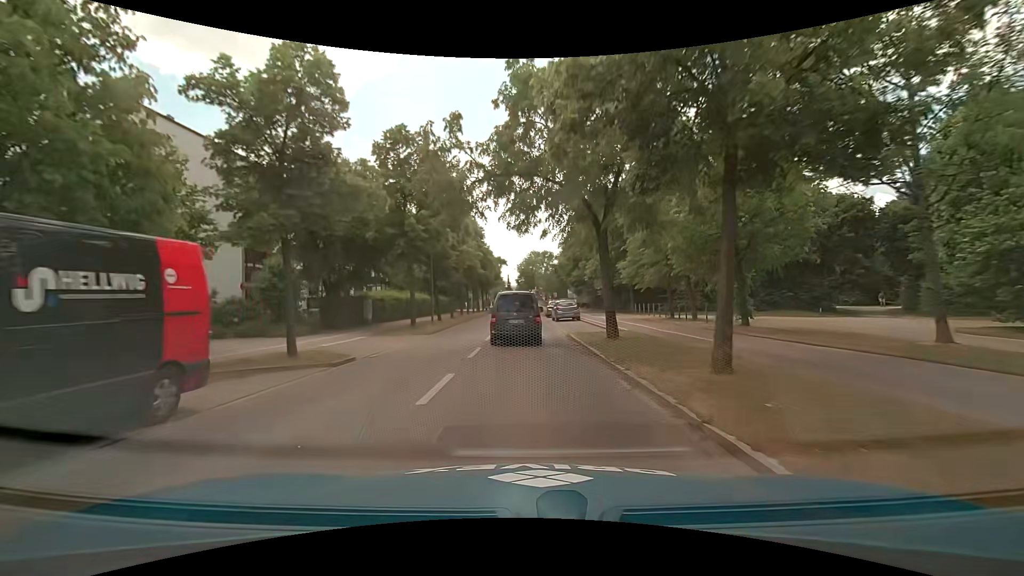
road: secondary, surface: asphalt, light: Day
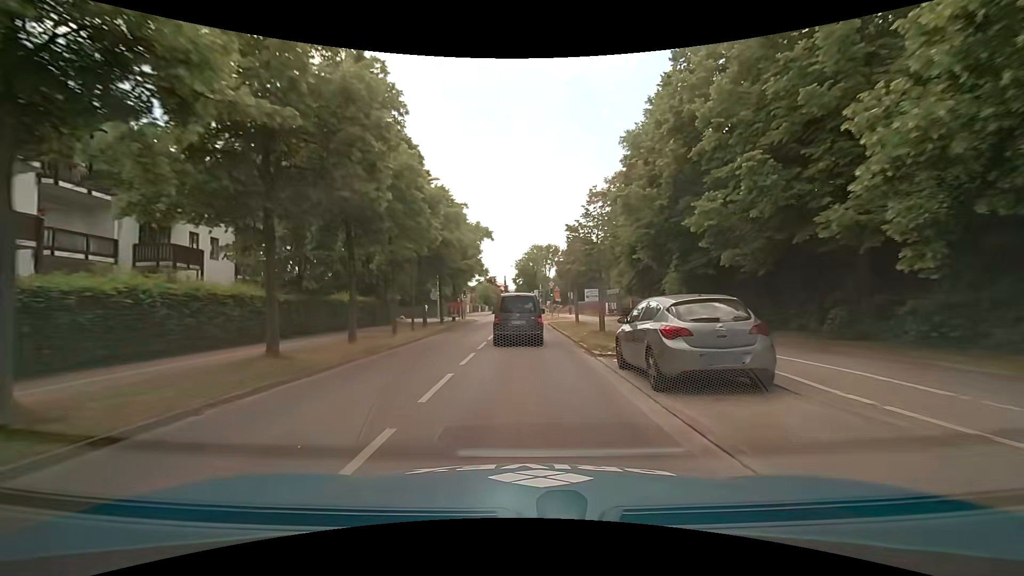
(-0.3, +36.0) m; 0°
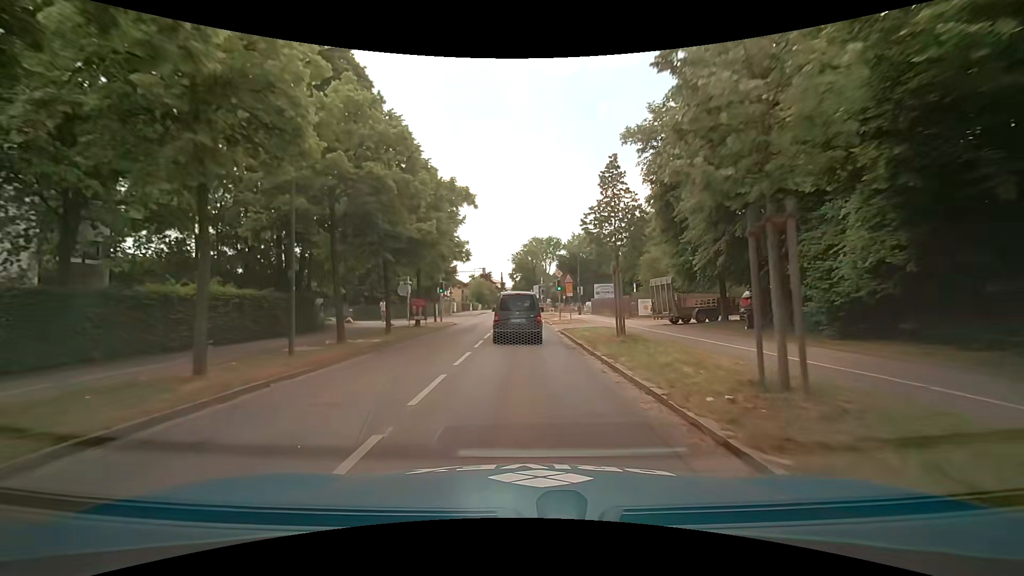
(0.0, +13.8) m; 0°
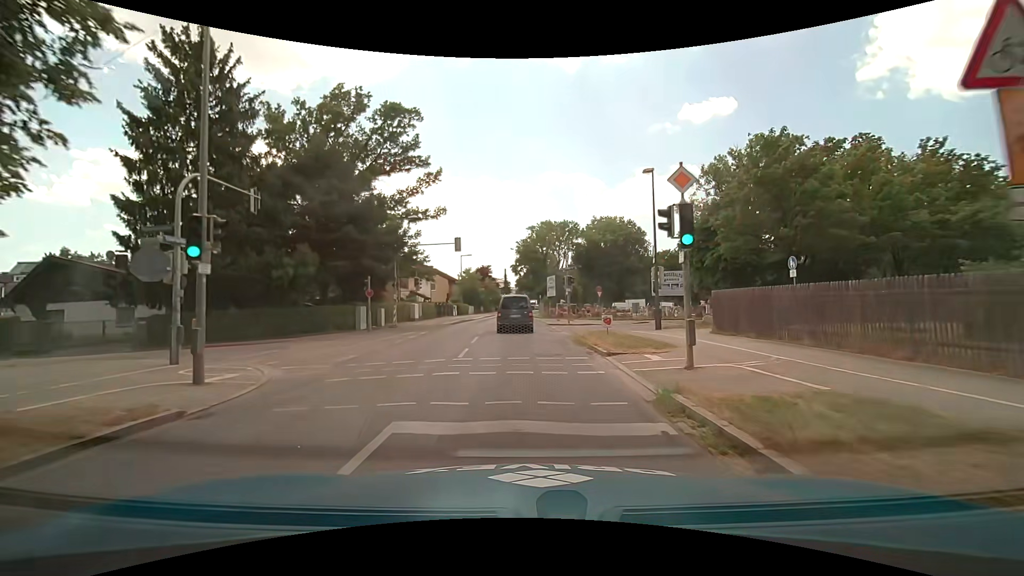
(+0.1, +29.5) m; -1°
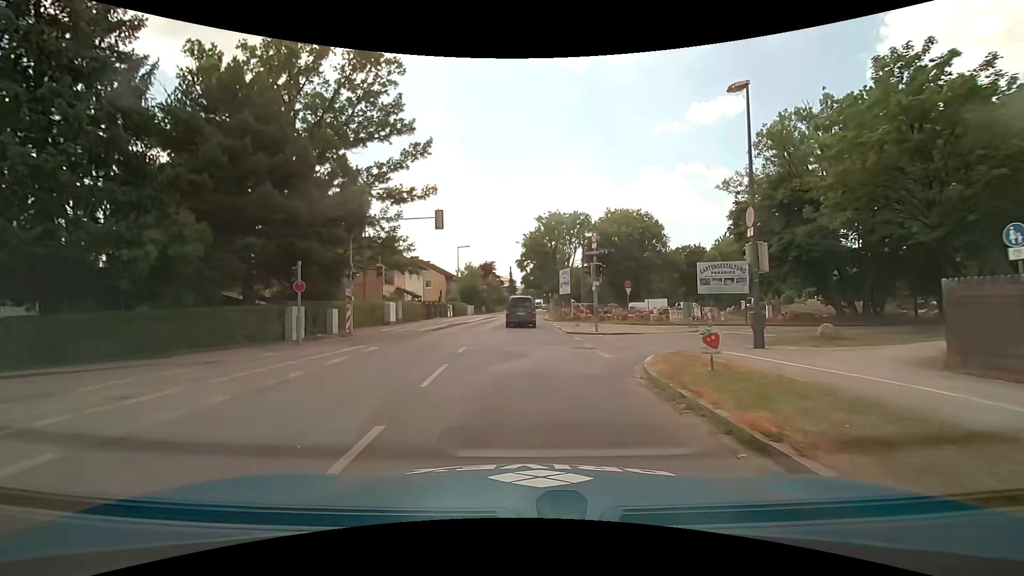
(+0.1, +9.7) m; 0°
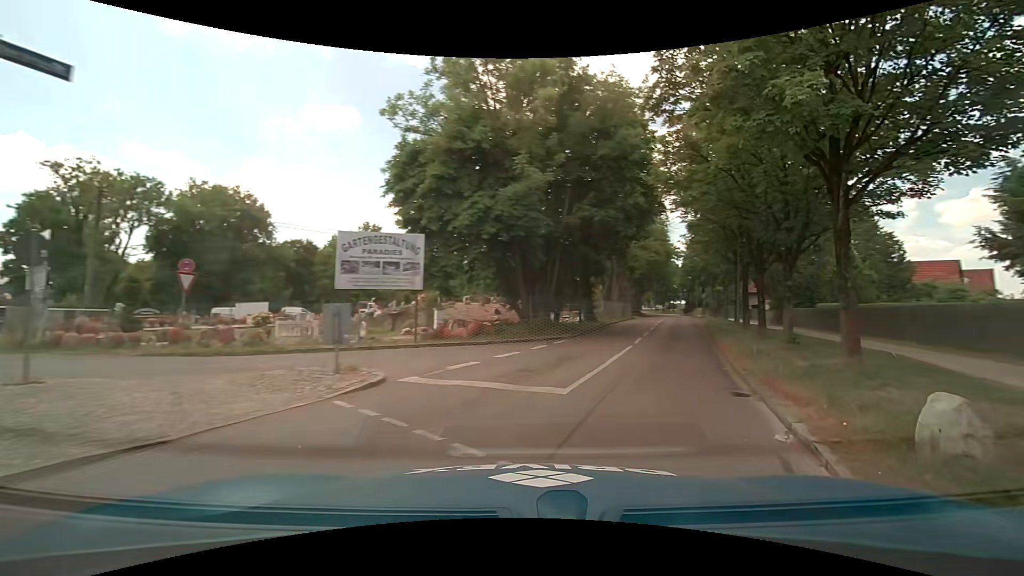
(+3.3, +16.6) m; +44°
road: tertiary
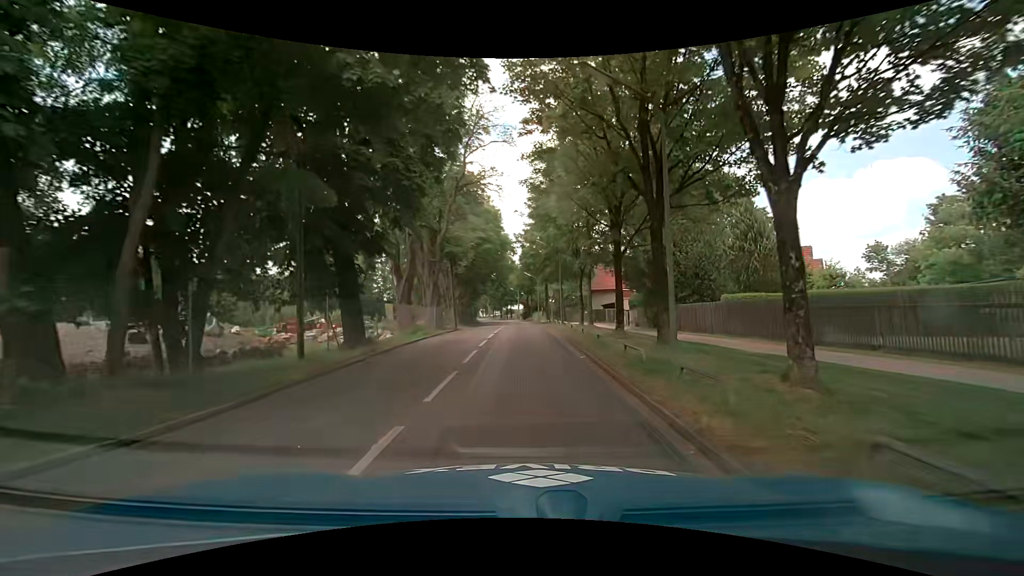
(+4.3, +17.2) m; +18°
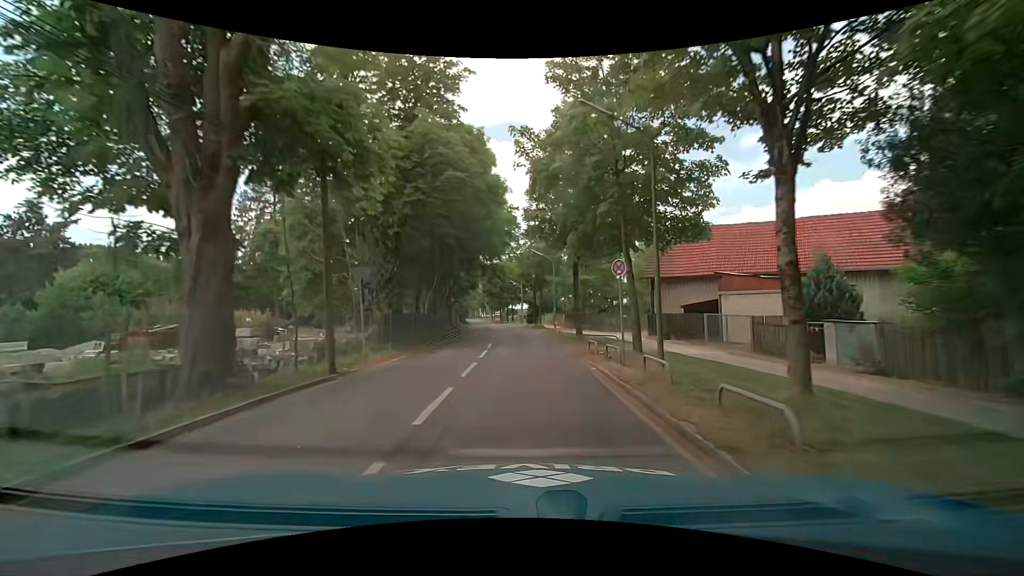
(-0.4, +24.3) m; -1°
(0, +10) (0, +20) (0, +30) (0, +40) (-1, +50) (-1, +60) (-2, +70) (-3, +80) (-5, +90) (-6, +100) m
